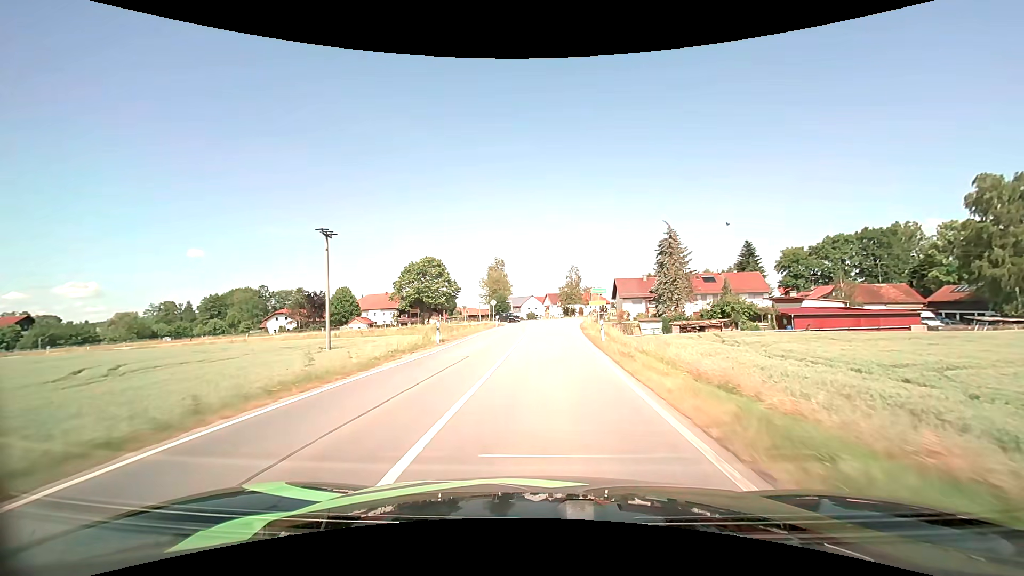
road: secondary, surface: asphalt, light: Day
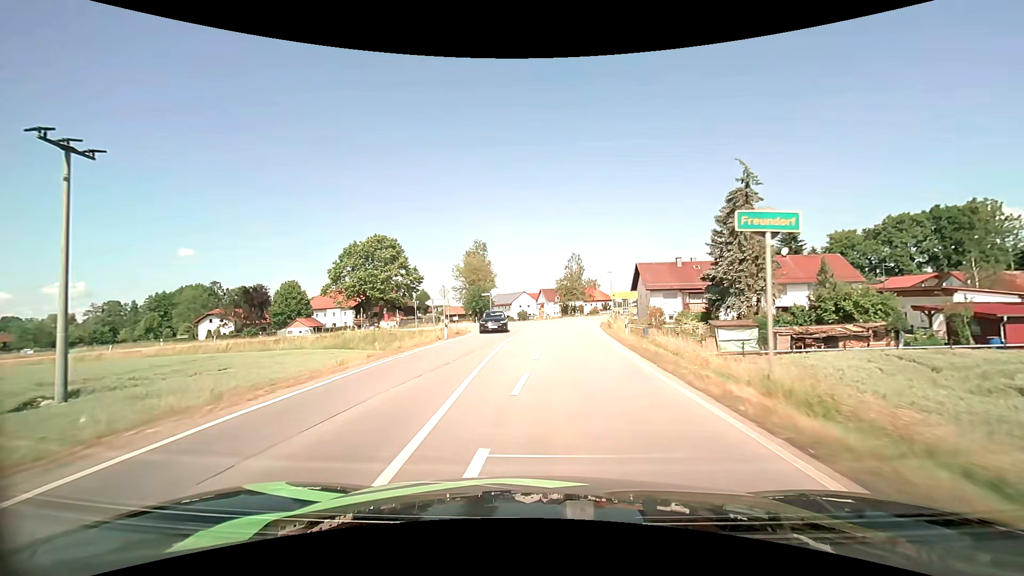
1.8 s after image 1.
(+0.2, +26.5) m; +1°
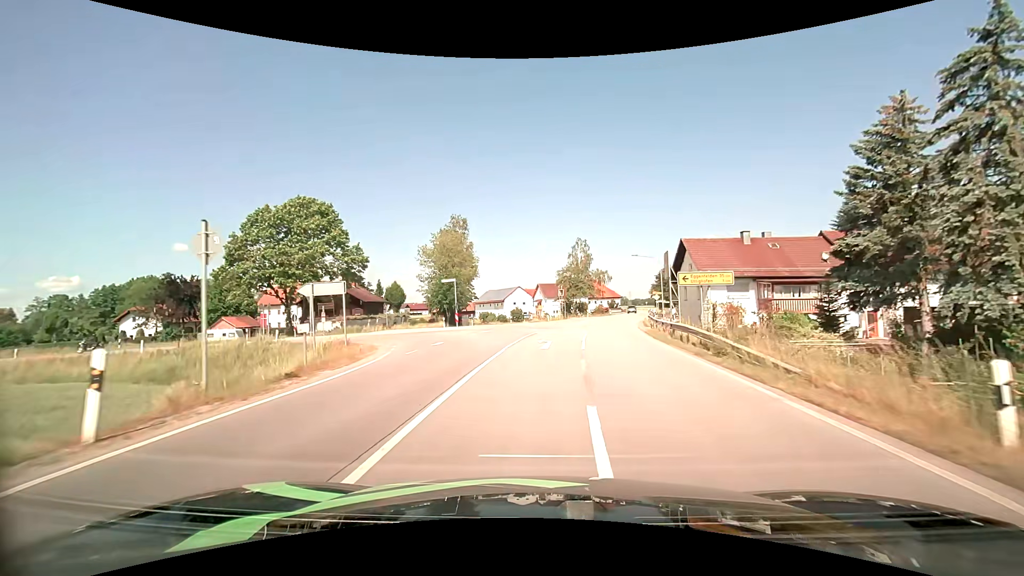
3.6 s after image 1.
(0.0, +21.6) m; 0°
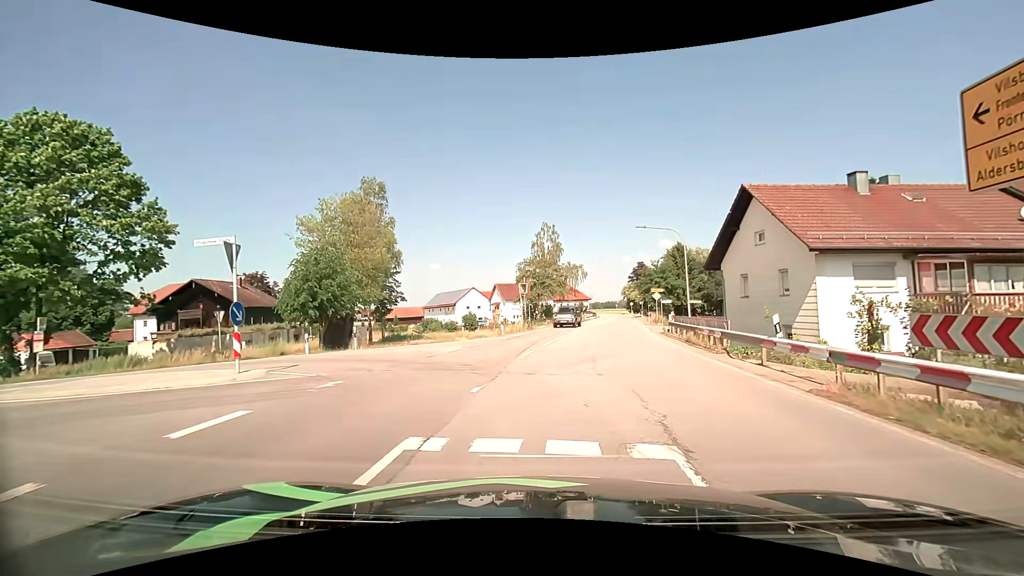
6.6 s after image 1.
(+0.7, +20.7) m; +5°
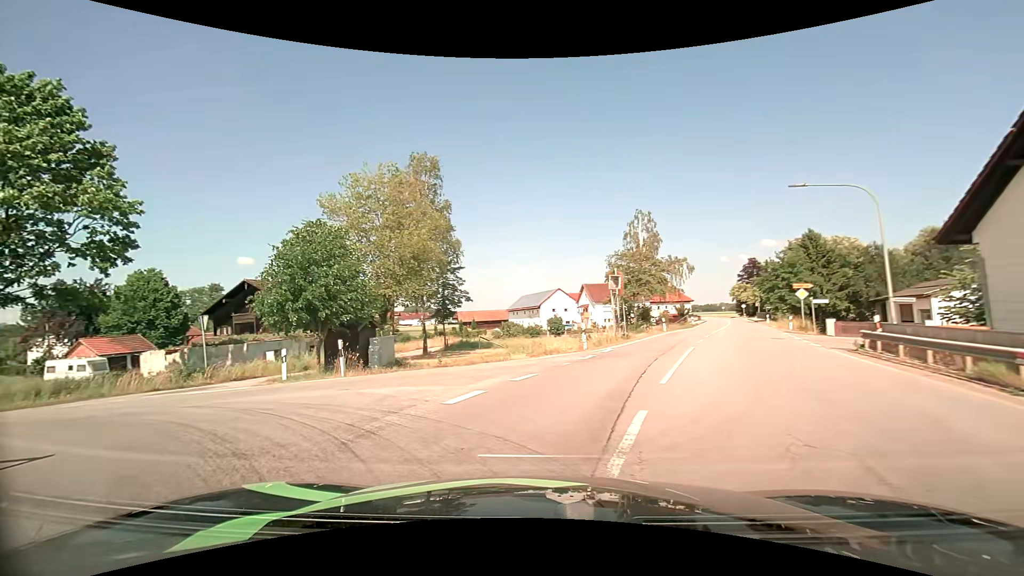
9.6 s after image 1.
(+0.1, +10.1) m; -8°
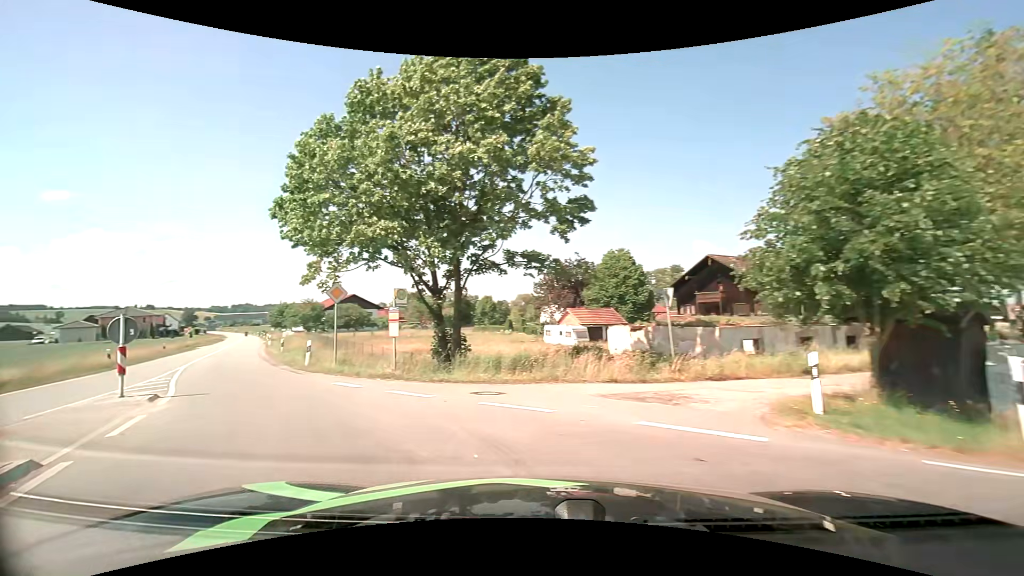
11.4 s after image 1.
(-3.7, +7.7) m; -51°
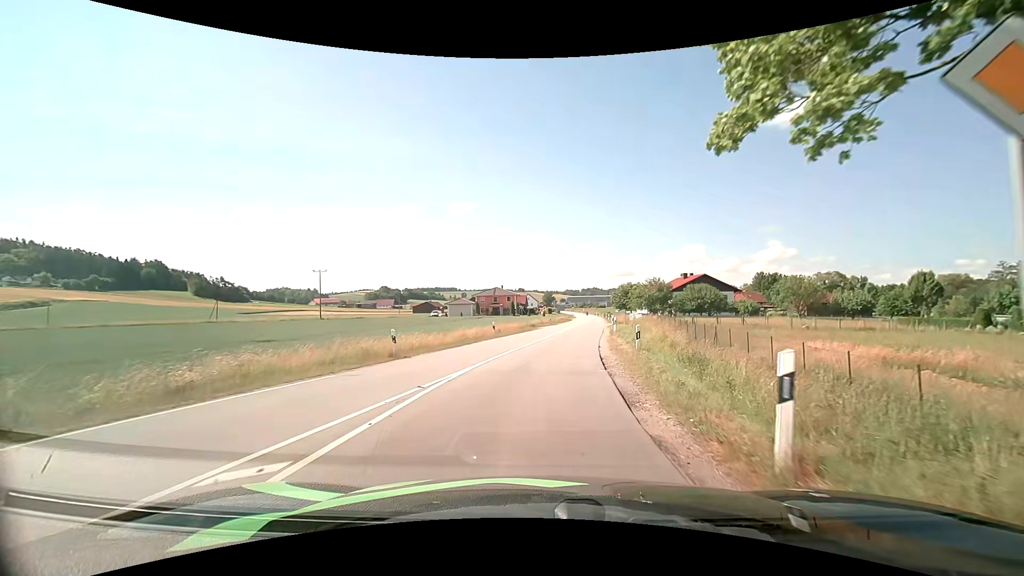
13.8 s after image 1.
(-6.8, +14.9) m; -38°
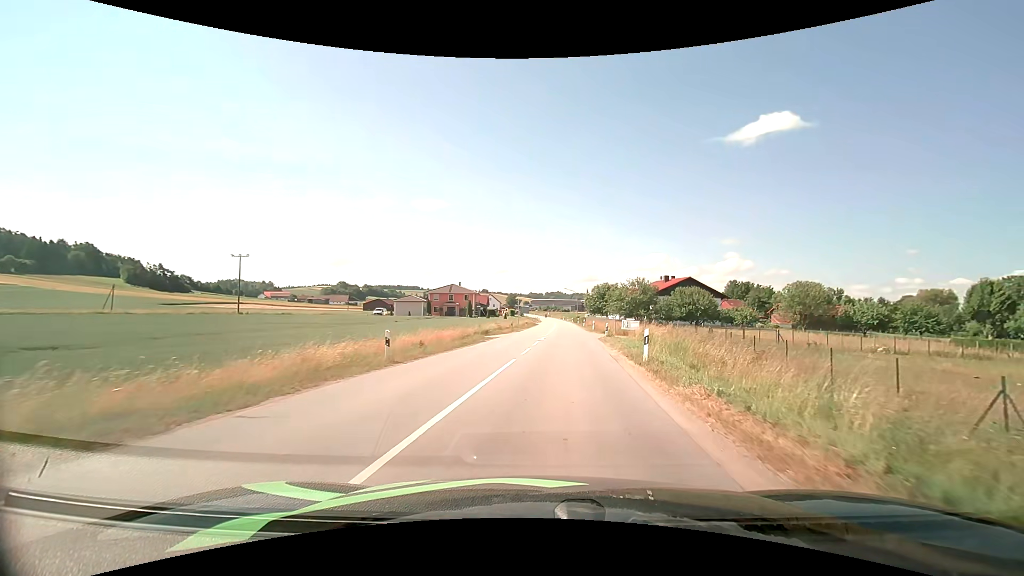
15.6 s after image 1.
(+0.5, +17.3) m; +4°
(0, +10) (+1, +20) (+2, +30) (+2, +40) (+3, +50) (+4, +60) (+4, +70) (+5, +80) (+5, +90) (+6, +100) m
